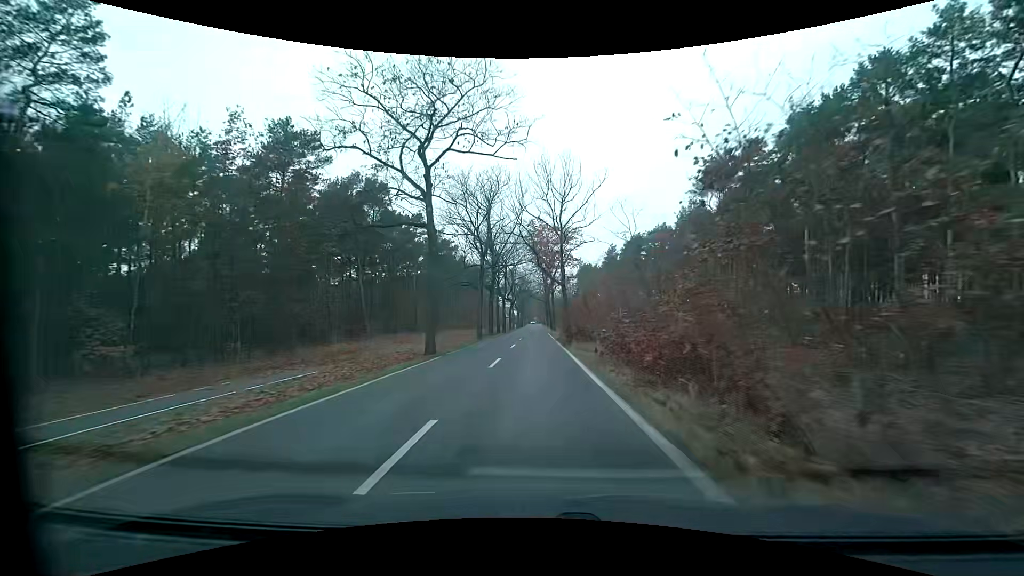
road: tertiary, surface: asphalt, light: Day
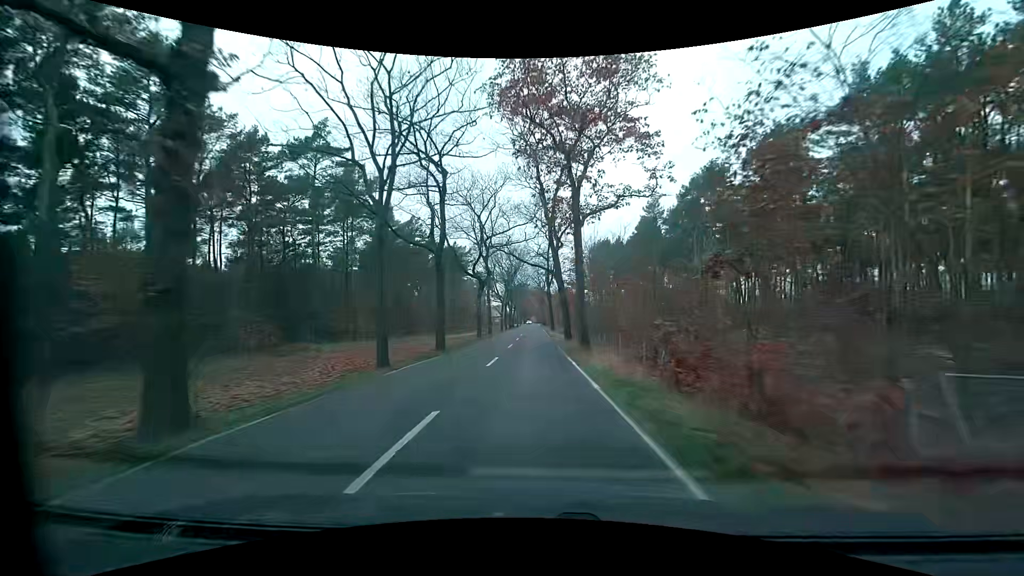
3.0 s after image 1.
(+0.2, +47.4) m; 0°
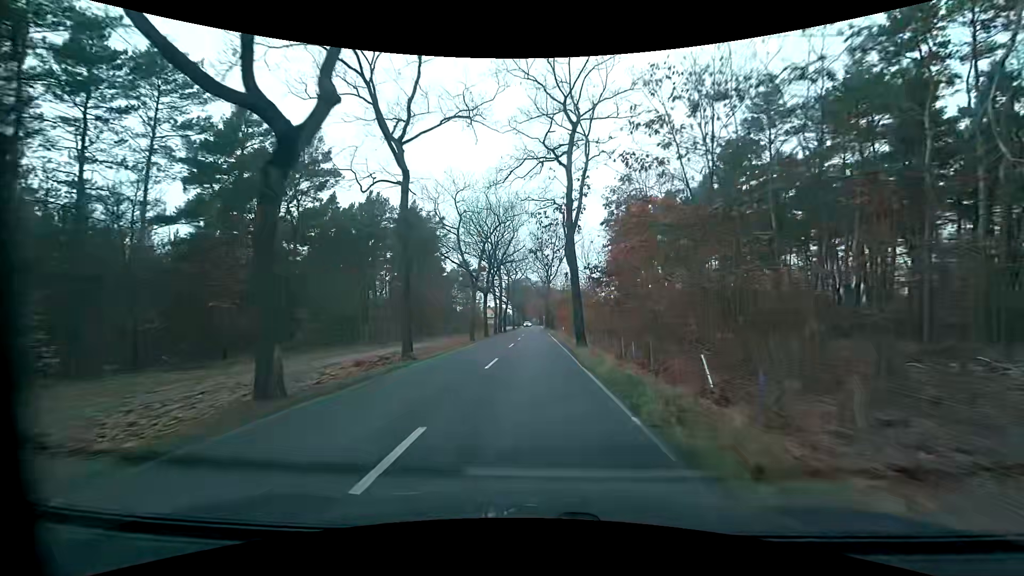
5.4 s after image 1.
(+0.1, +37.4) m; +1°
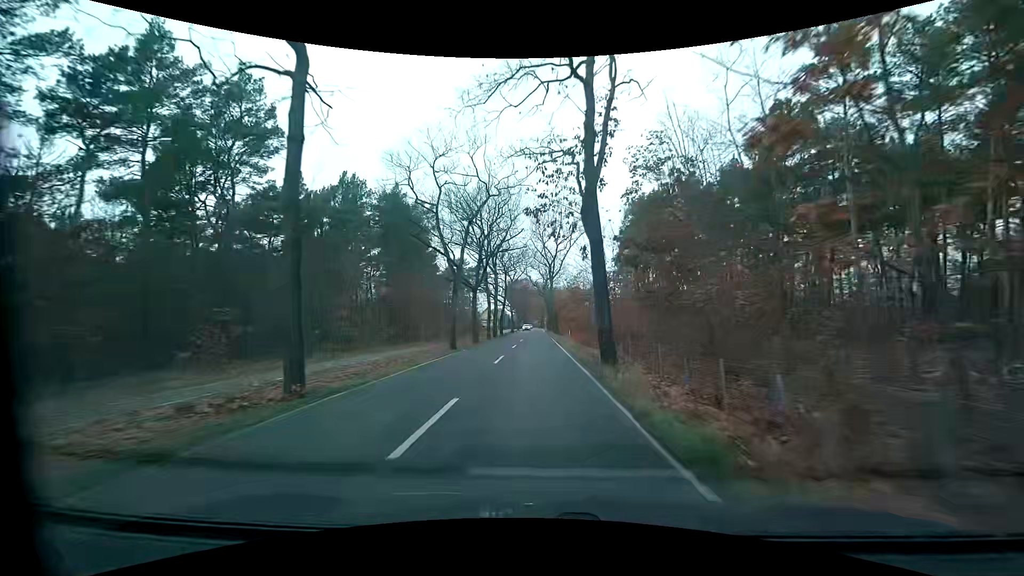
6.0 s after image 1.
(0.0, +9.4) m; 0°
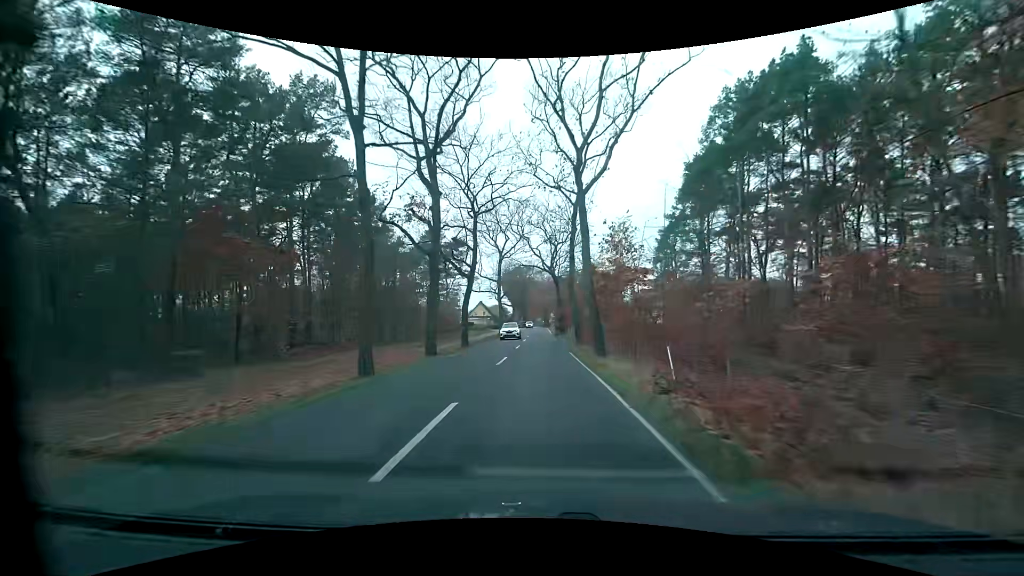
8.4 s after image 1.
(0.0, +36.8) m; 0°
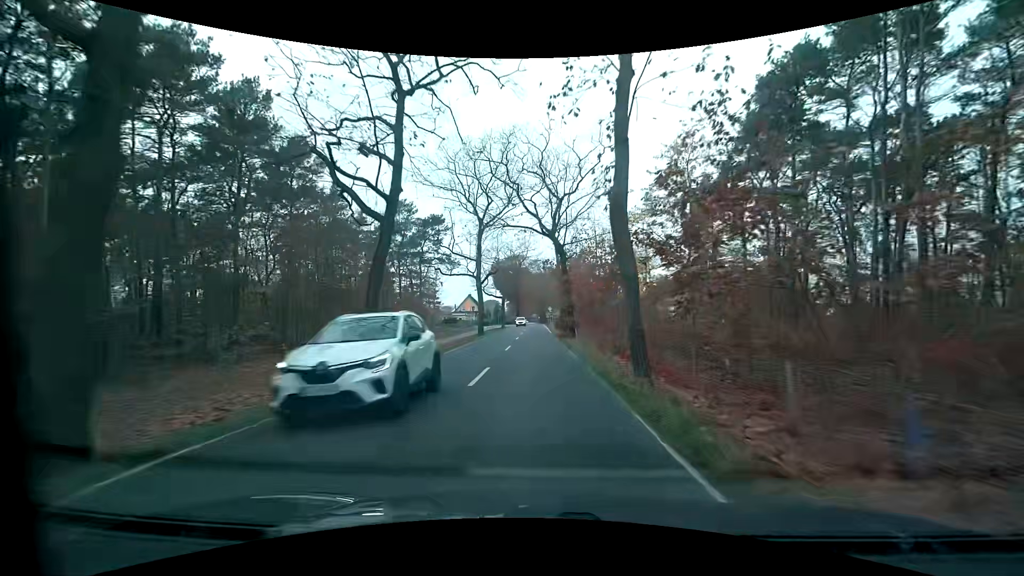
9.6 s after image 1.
(+0.1, +17.9) m; +1°
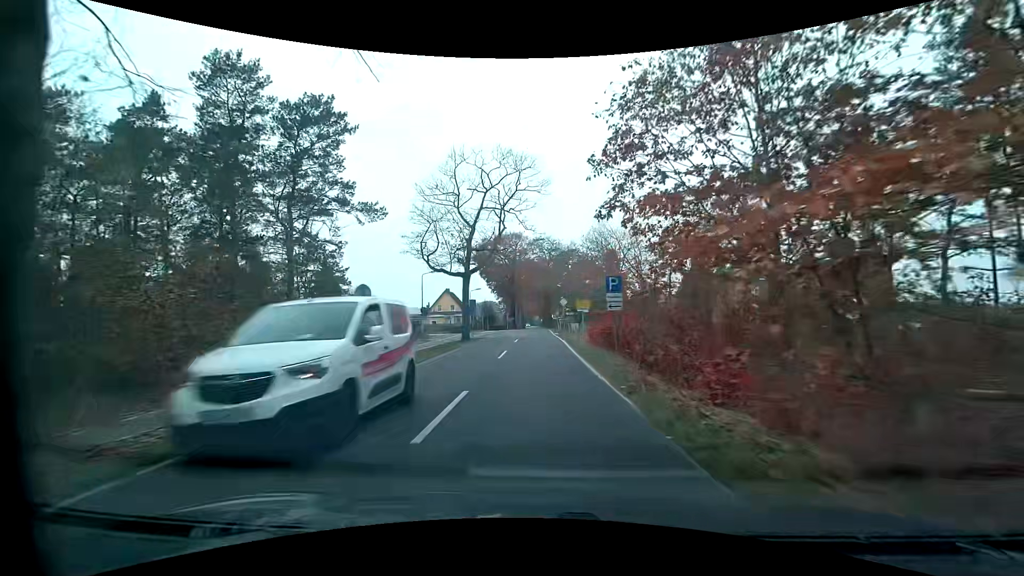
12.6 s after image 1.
(-0.3, +40.5) m; -1°
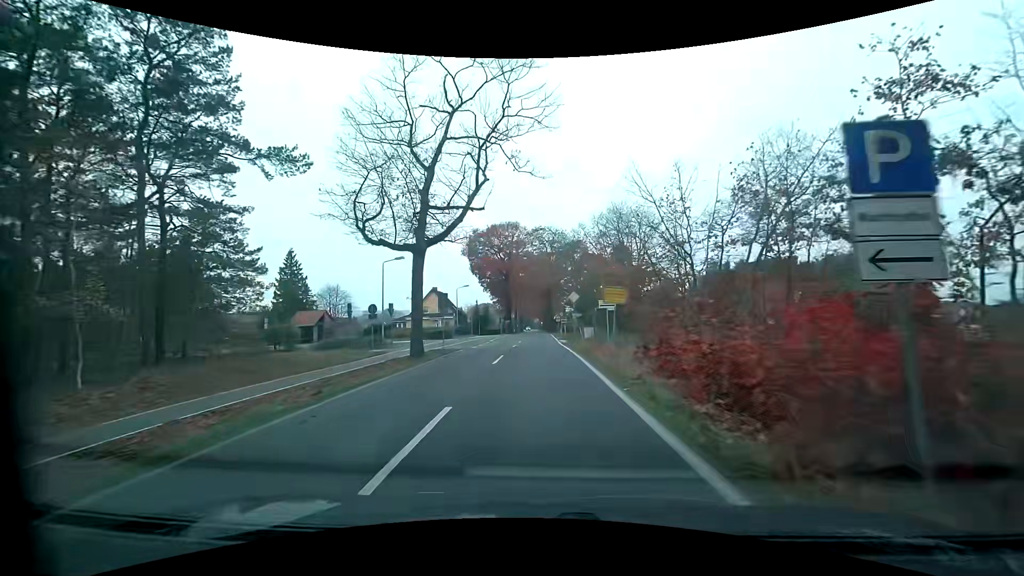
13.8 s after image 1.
(0.0, +13.6) m; 0°
(0, +10) (0, +20) (0, +30) (0, +40) (0, +50) (0, +60) (0, +70) (0, +80) (0, +90) (+1, +100) m
